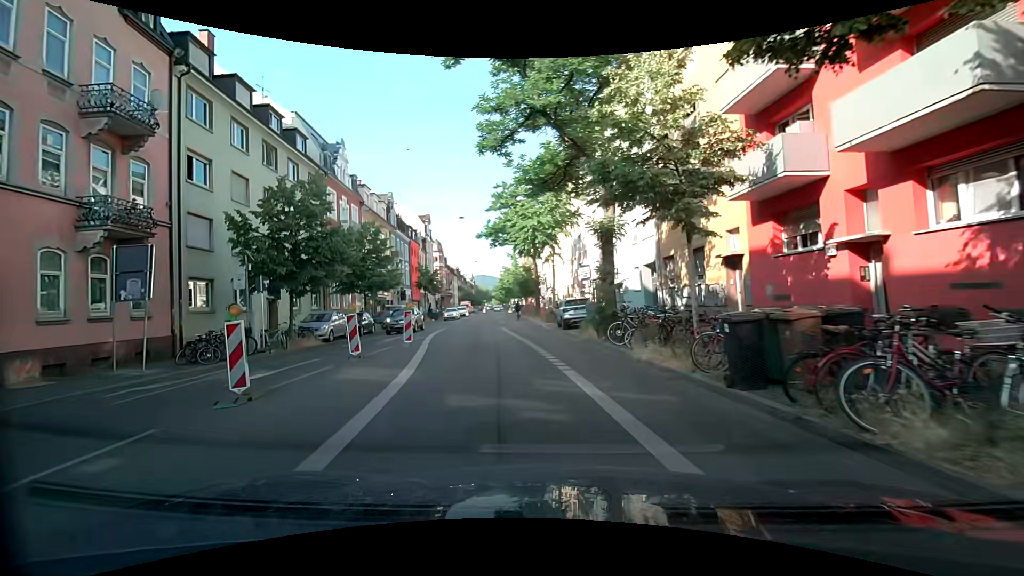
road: secondary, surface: asphalt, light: Day
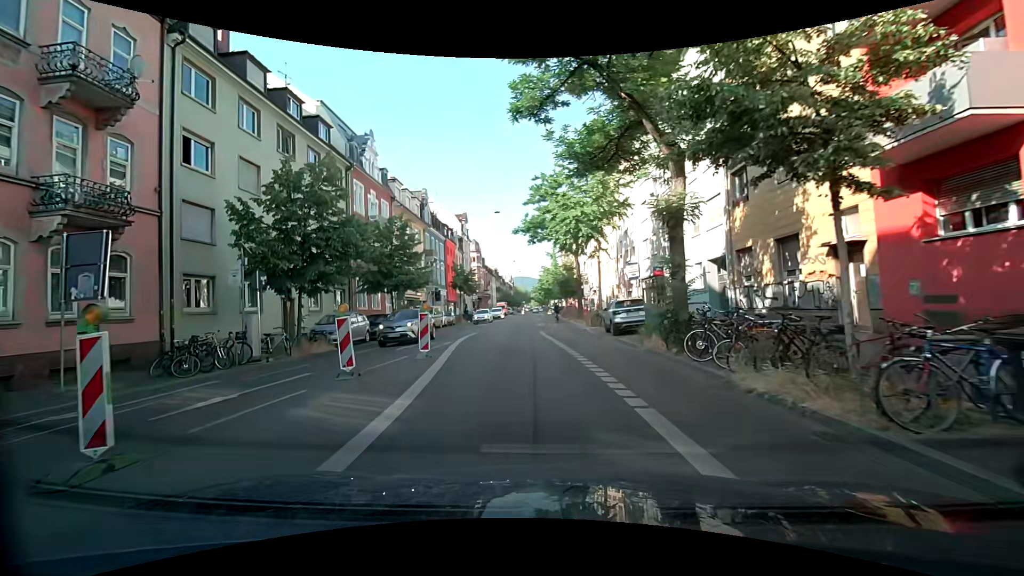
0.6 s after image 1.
(-0.2, +3.6) m; -6°
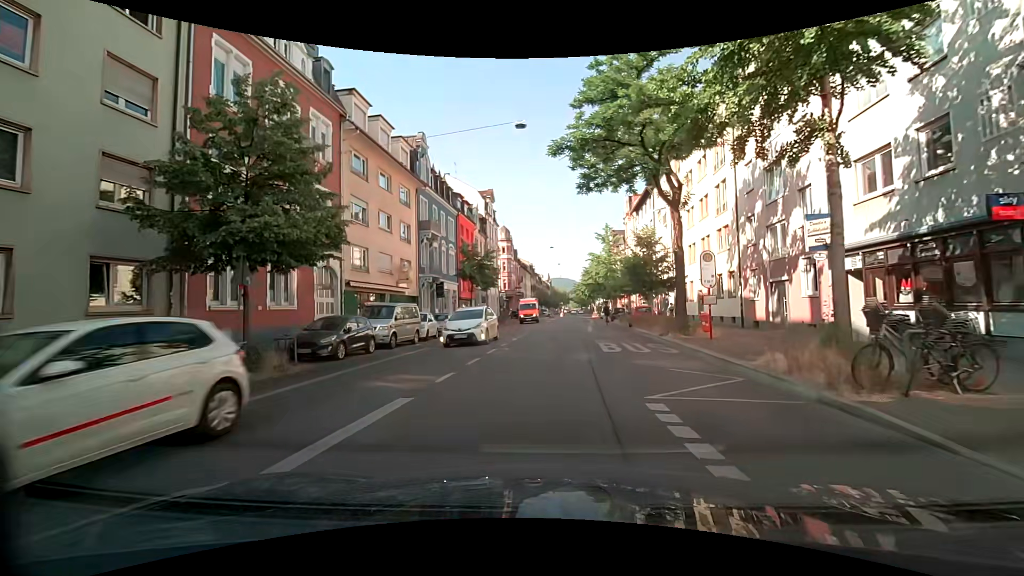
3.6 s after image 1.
(-0.9, +20.7) m; -5°
(0, +10) (+1, +20) (+1, +30) (+2, +40) (+3, +50) (+4, +60) (+5, +70) (+5, +80) (+6, +90) (+7, +100) m
